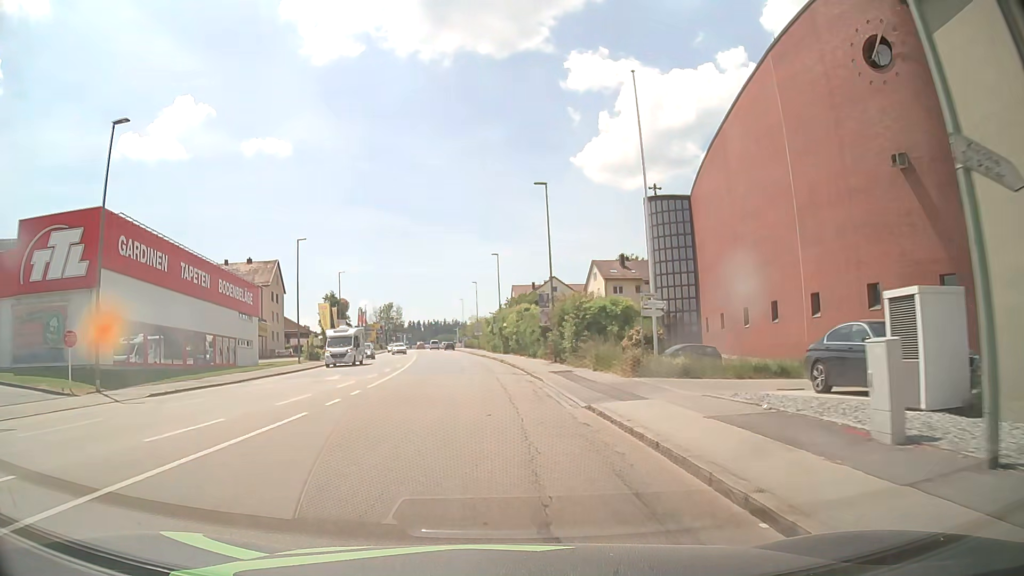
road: tertiary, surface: asphalt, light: Day
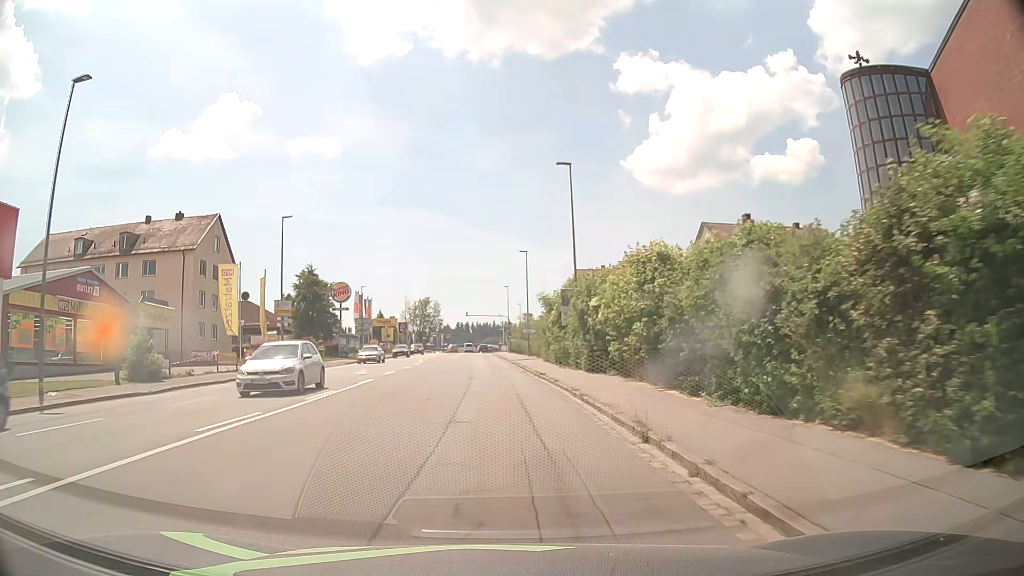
(-1.7, +37.3) m; -5°
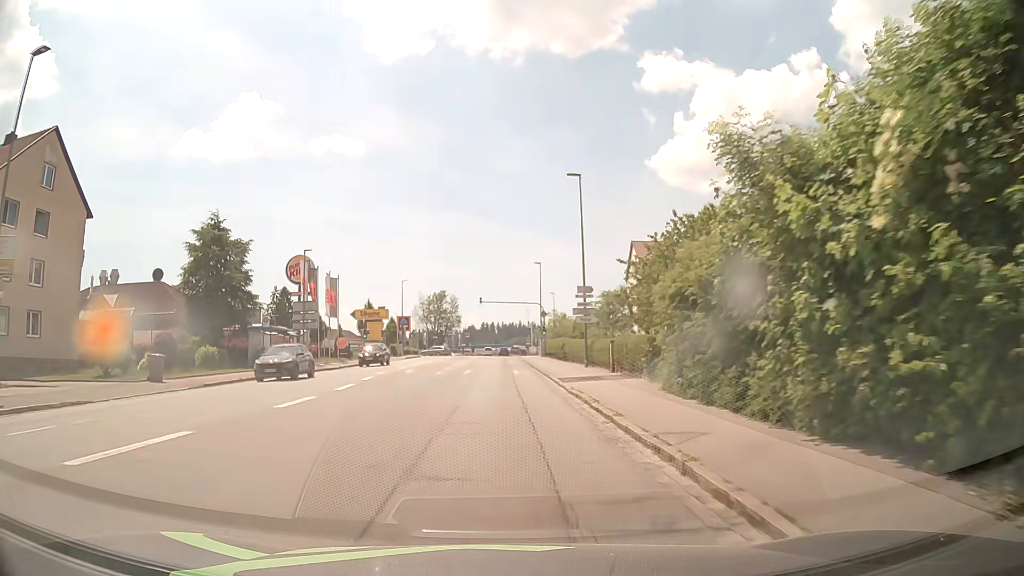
(-0.6, +30.7) m; -2°
(0, +10) (0, +20) (0, +30) (0, +40) (0, +50) (0, +60) (0, +70) (0, +80) (-1, +90) (-1, +100) m
